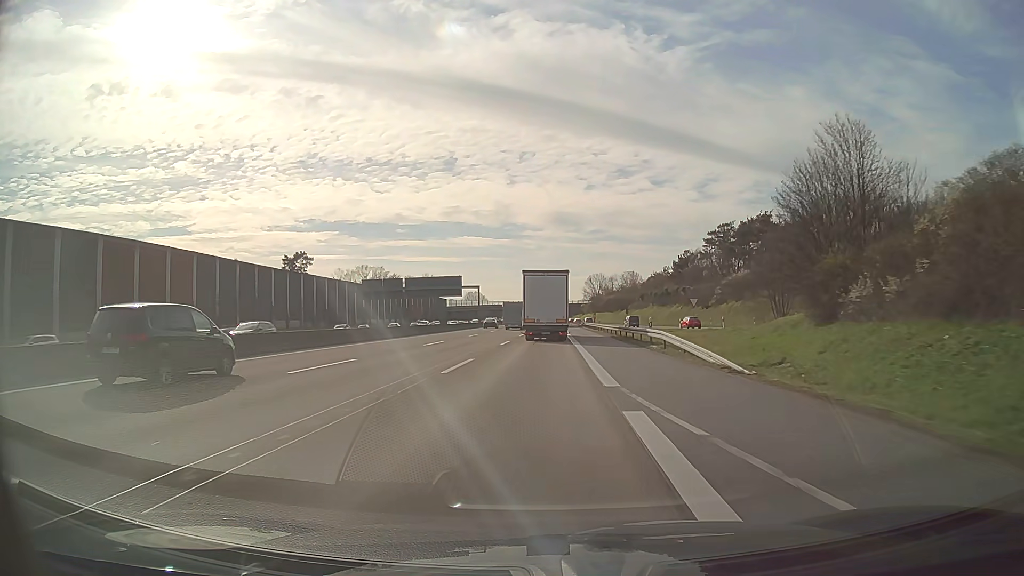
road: motorway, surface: asphalt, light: Day
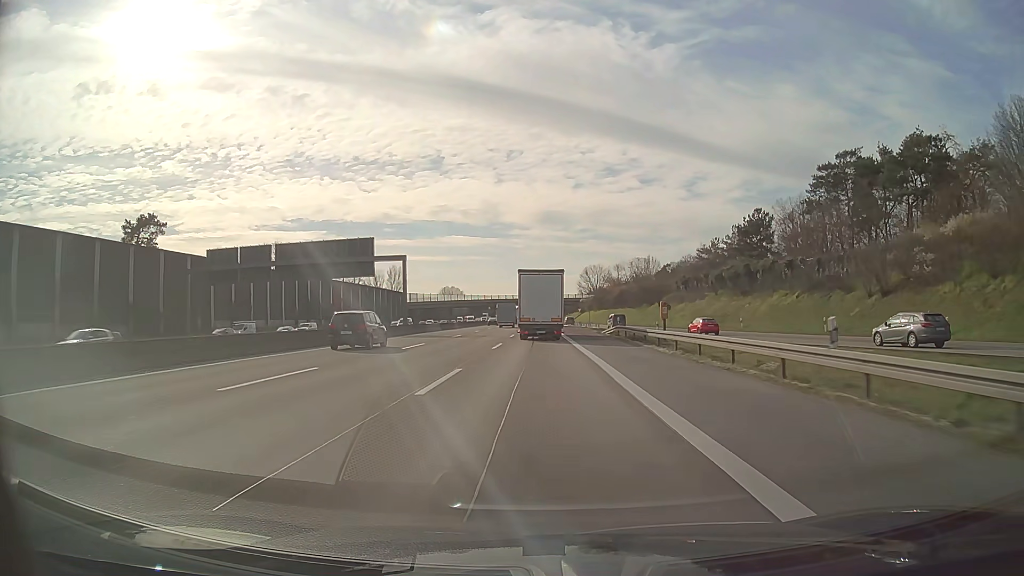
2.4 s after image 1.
(+0.7, +58.2) m; +1°
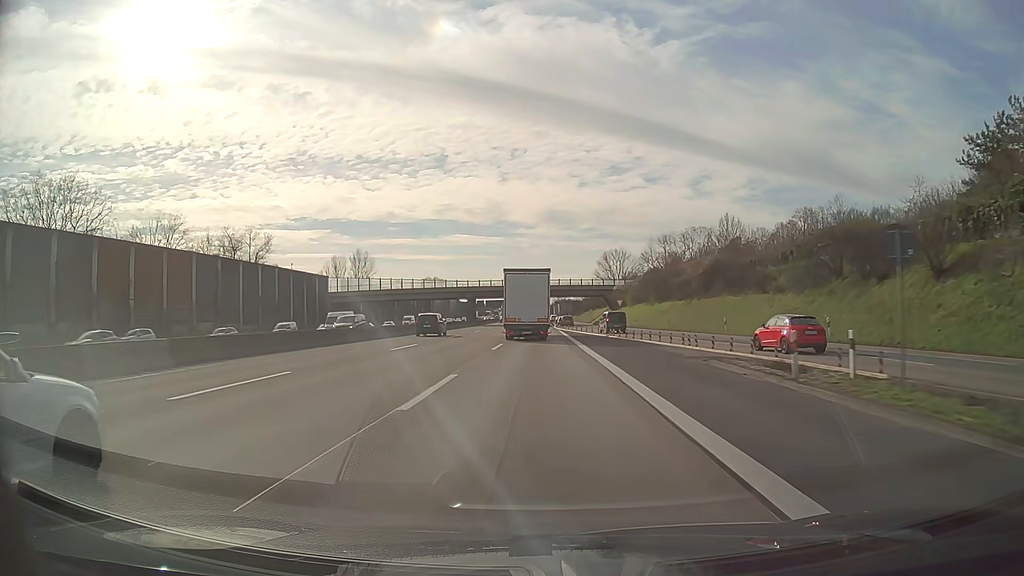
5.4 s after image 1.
(-0.3, +73.9) m; 0°
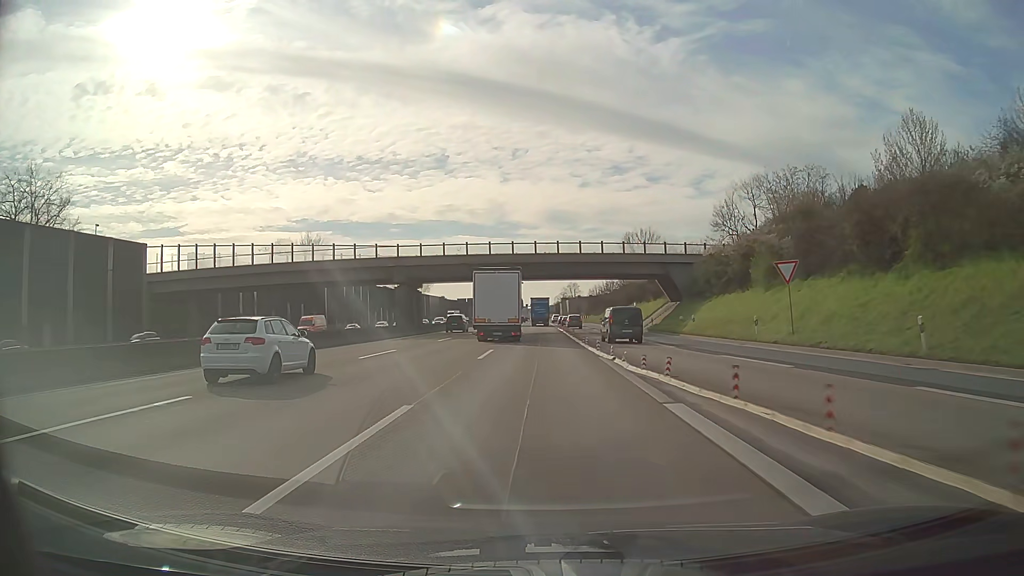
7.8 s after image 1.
(-0.2, +59.7) m; 0°
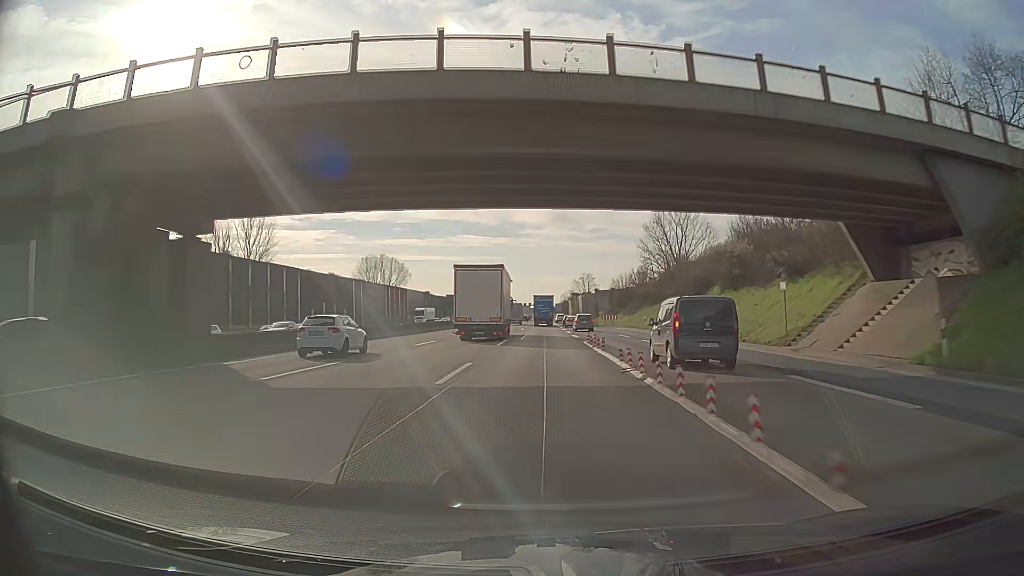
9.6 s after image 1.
(-0.1, +45.1) m; 0°
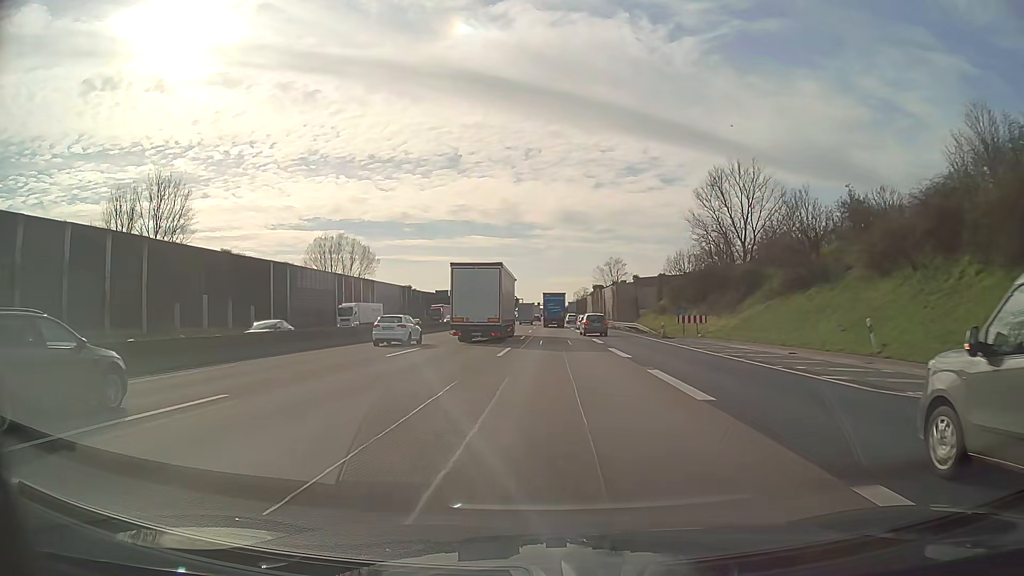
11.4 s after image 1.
(-0.3, +45.2) m; -1°
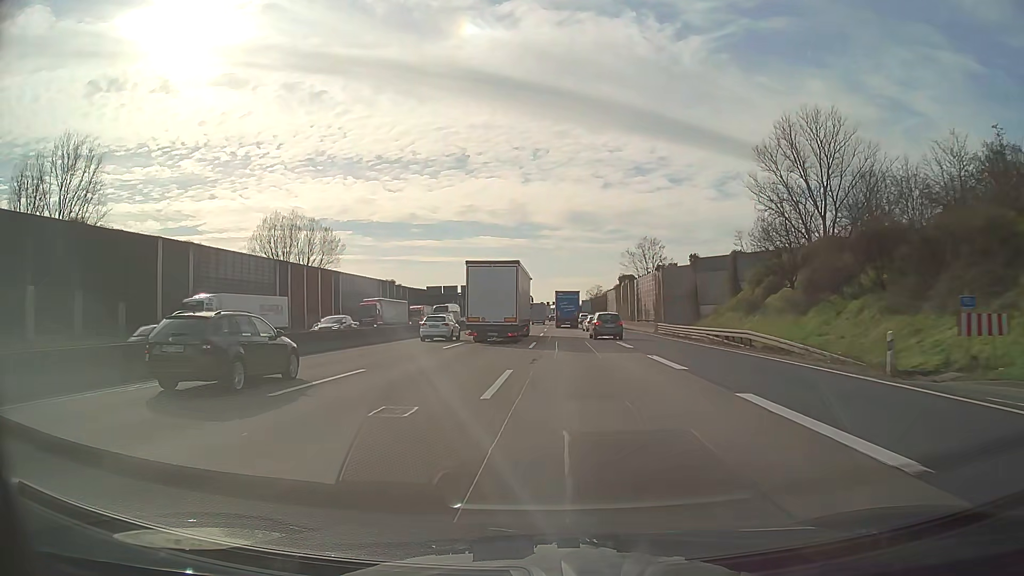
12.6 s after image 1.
(-0.3, +30.1) m; -1°
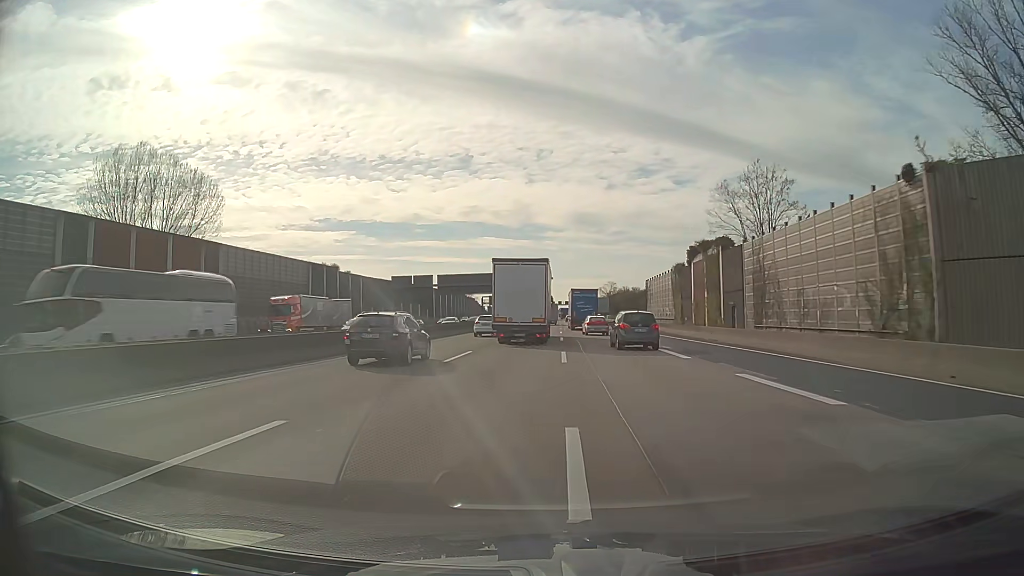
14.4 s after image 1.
(-0.3, +44.9) m; 0°
(0, +10) (0, +20) (0, +30) (0, +40) (0, +50) (0, +60) (+1, +70) (+1, +80) (+1, +90) (+1, +100) m
